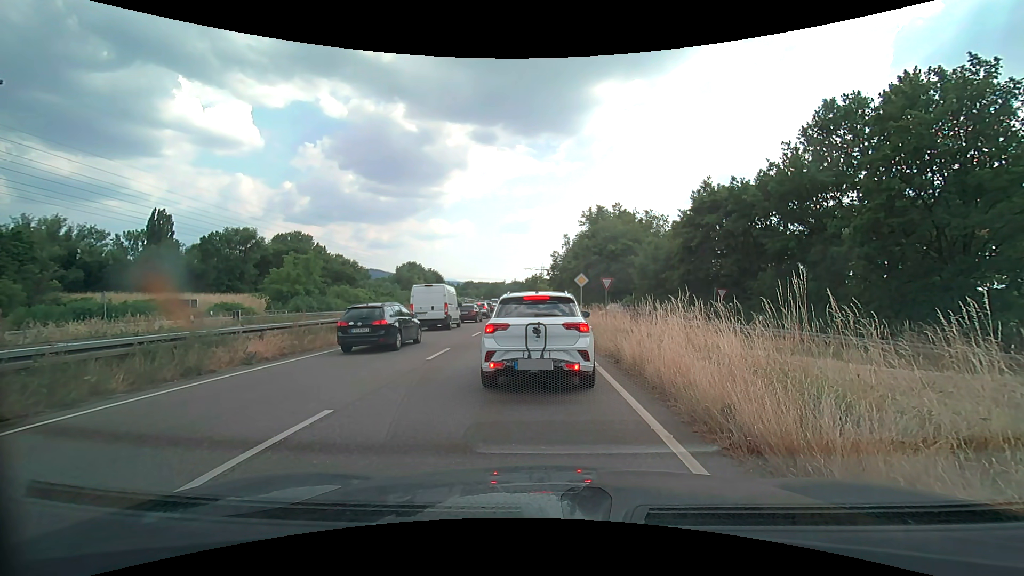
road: trunk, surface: asphalt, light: Day
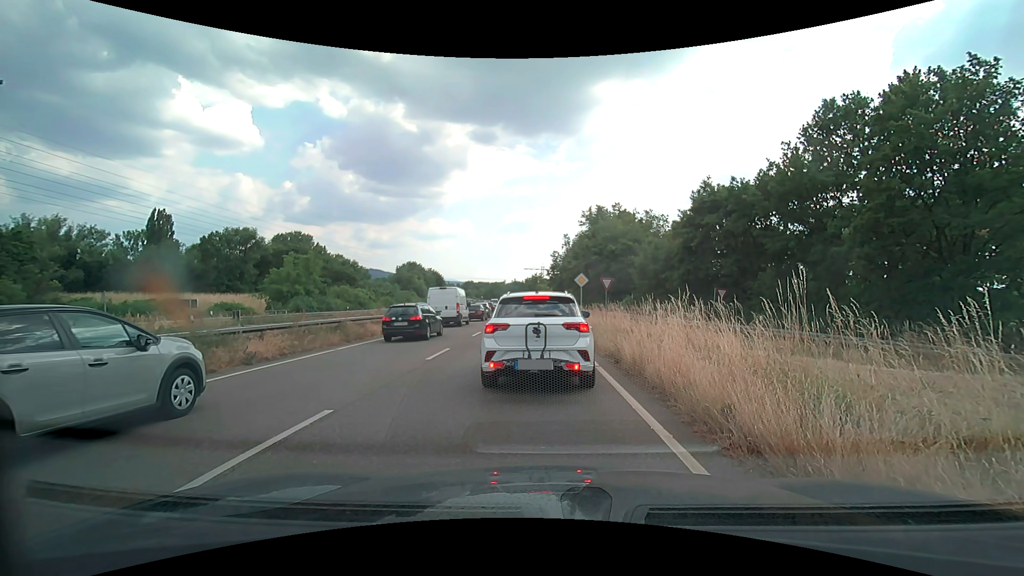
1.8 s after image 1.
(0.0, 0.0) m; 0°
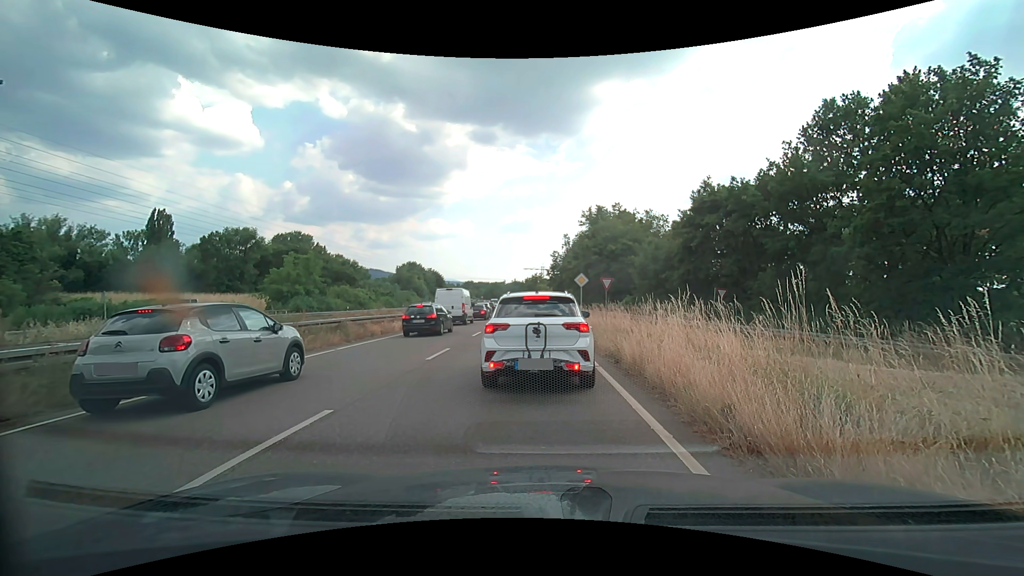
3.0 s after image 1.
(0.0, 0.0) m; 0°
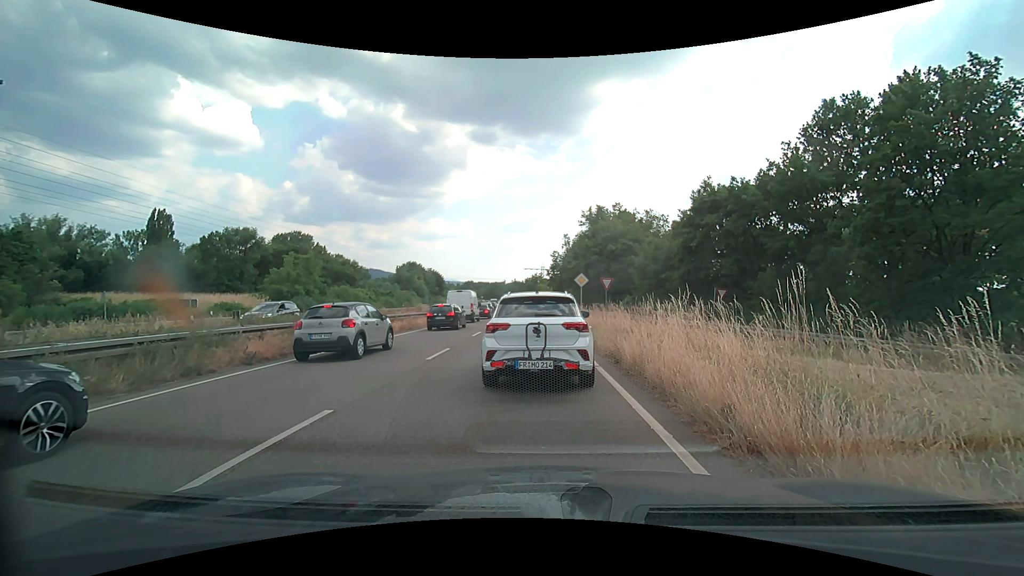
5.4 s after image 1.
(0.0, 0.0) m; 0°
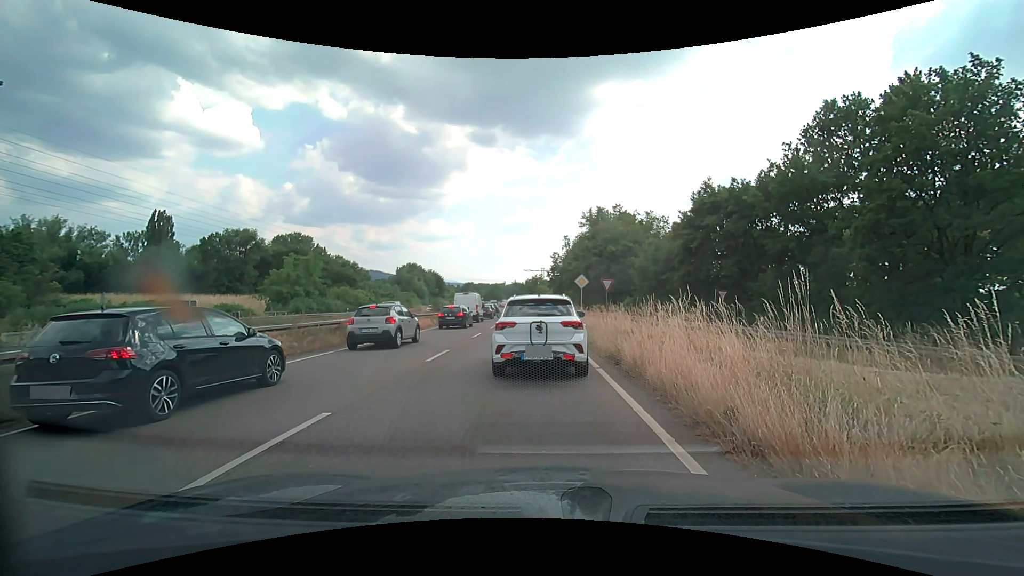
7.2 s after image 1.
(0.0, 0.0) m; 0°
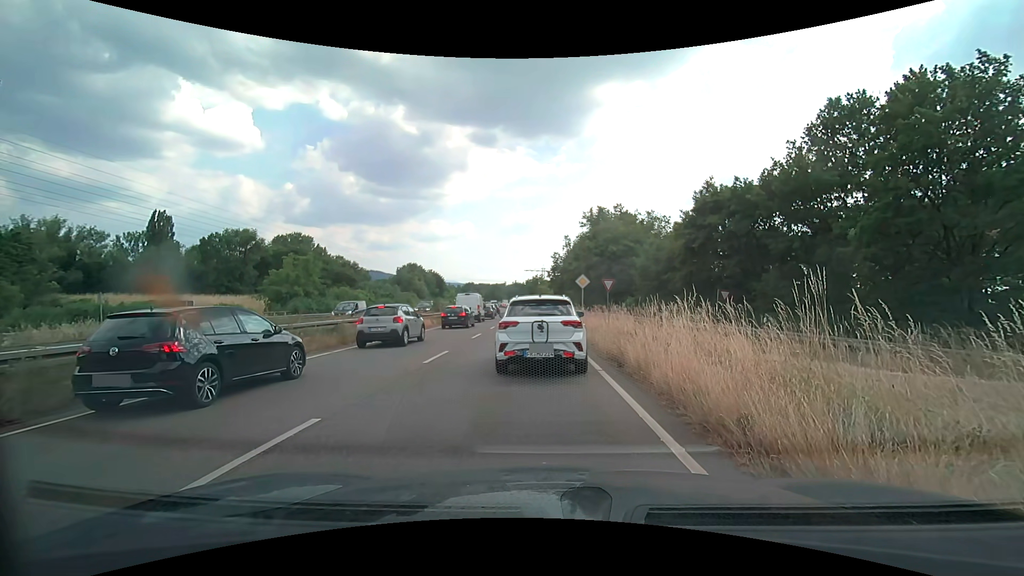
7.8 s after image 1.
(0.0, +0.3) m; 0°
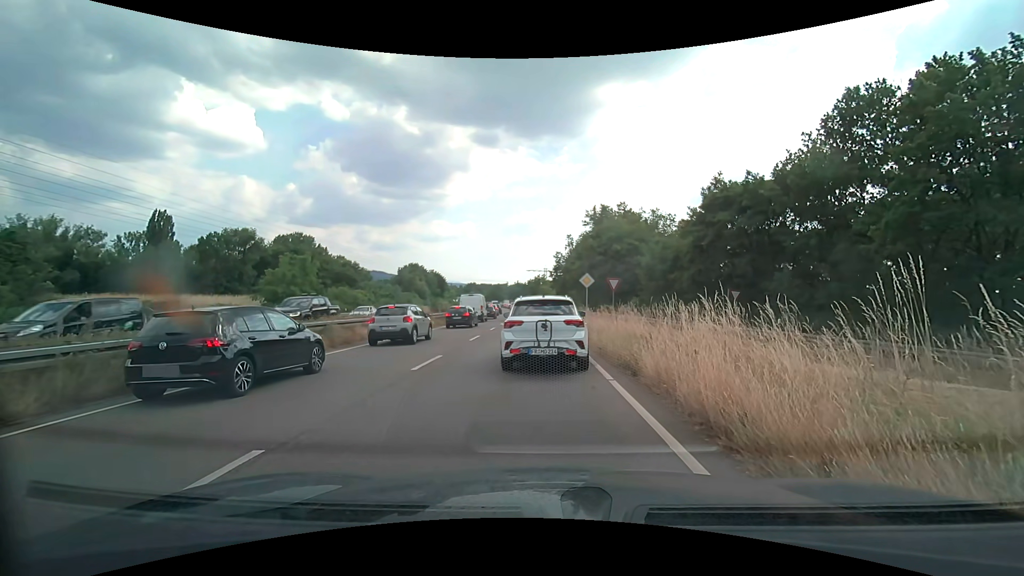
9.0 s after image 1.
(0.0, +1.4) m; 0°
